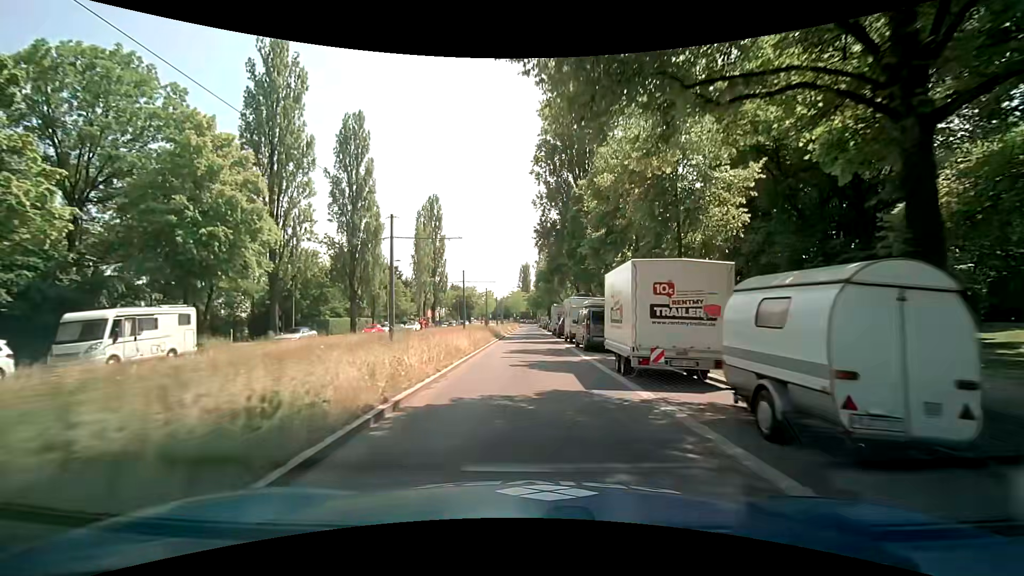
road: secondary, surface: asphalt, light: Day
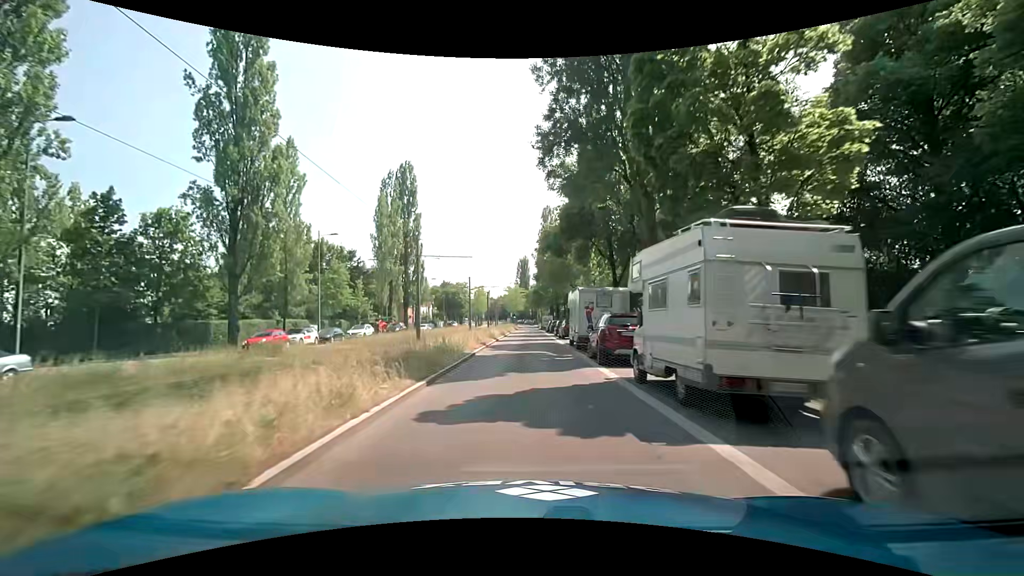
(+0.3, +23.0) m; 0°
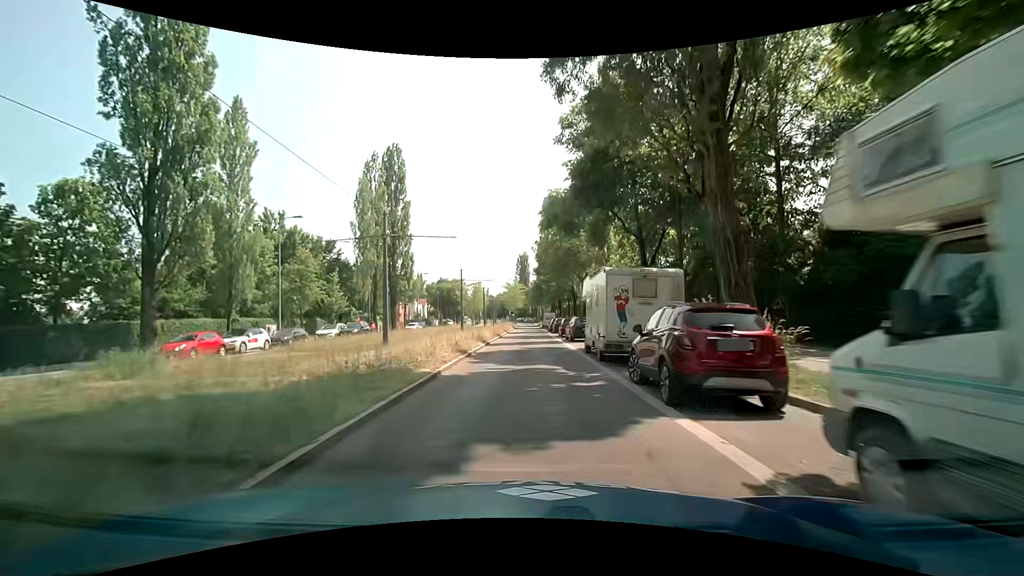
(0.0, +7.7) m; +1°
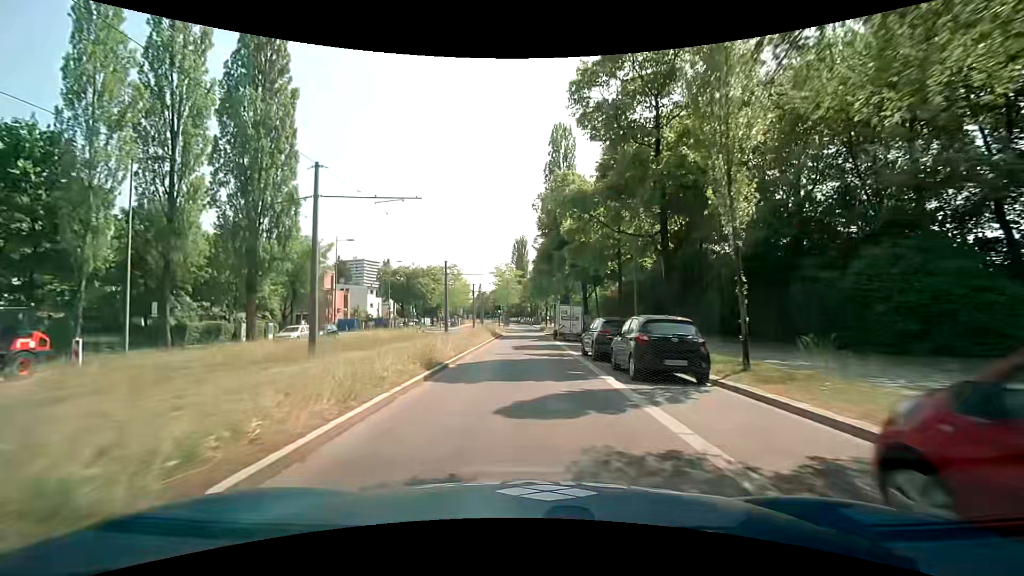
(-0.3, +38.3) m; 0°
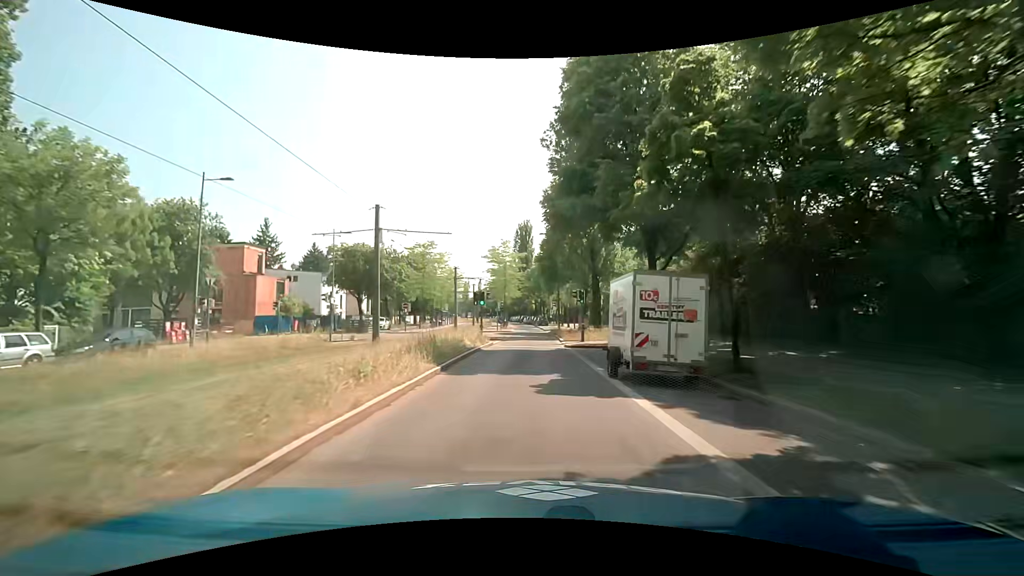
(-0.2, +23.0) m; -1°
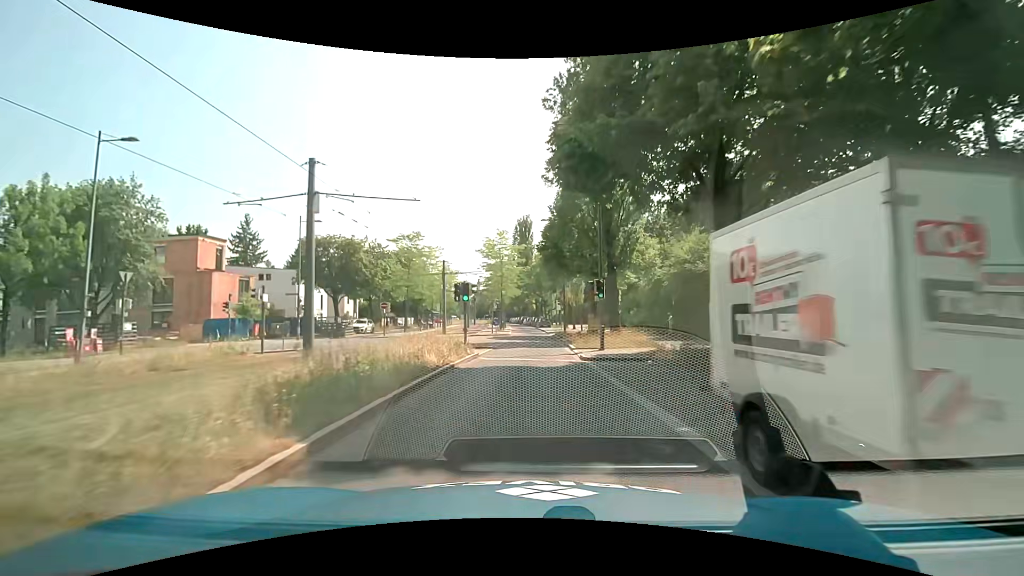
(0.0, +7.7) m; -1°
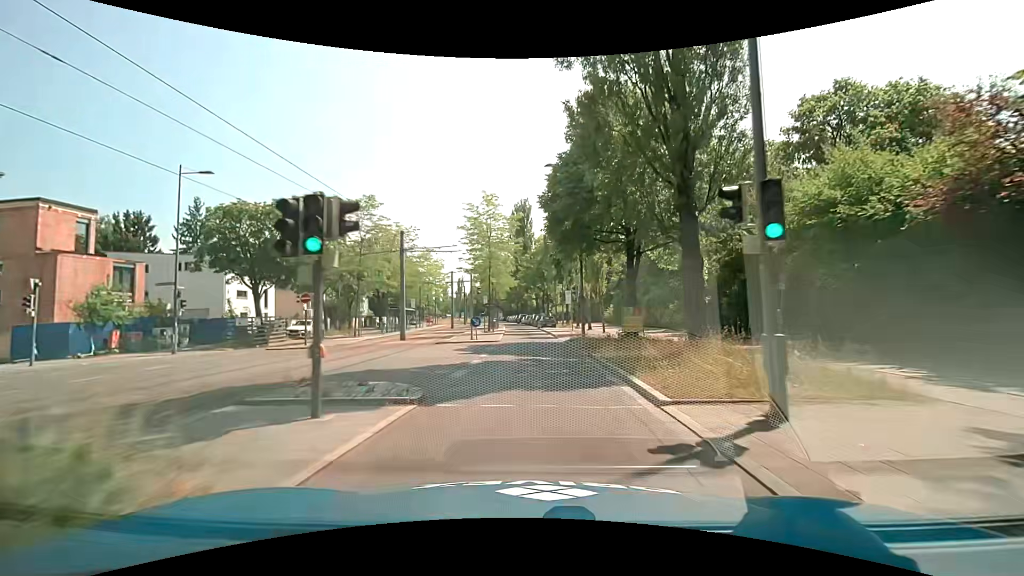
(+0.1, +15.3) m; +1°
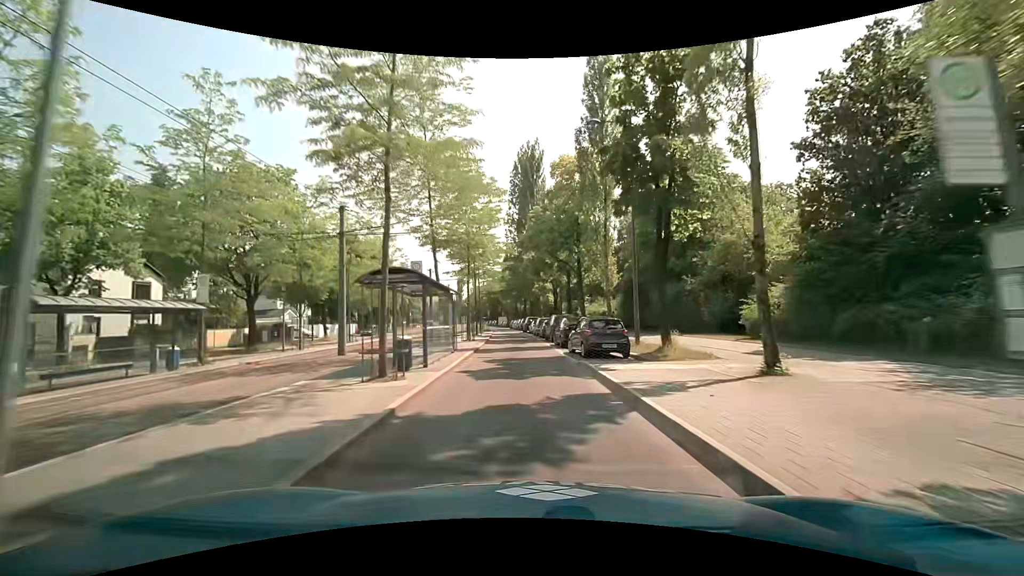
(-0.4, +38.1) m; -2°
(0, +10) (0, +20) (-1, +30) (-1, +40) (-2, +50) (-3, +60) (-4, +70) (-5, +80) (-6, +90) (-7, +100) m
